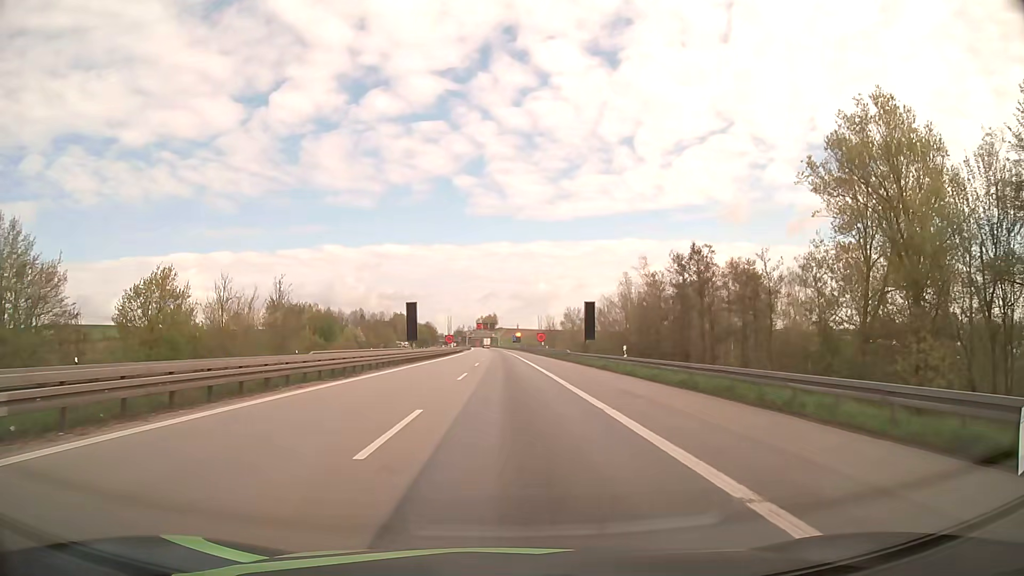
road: motorway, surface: asphalt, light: Day
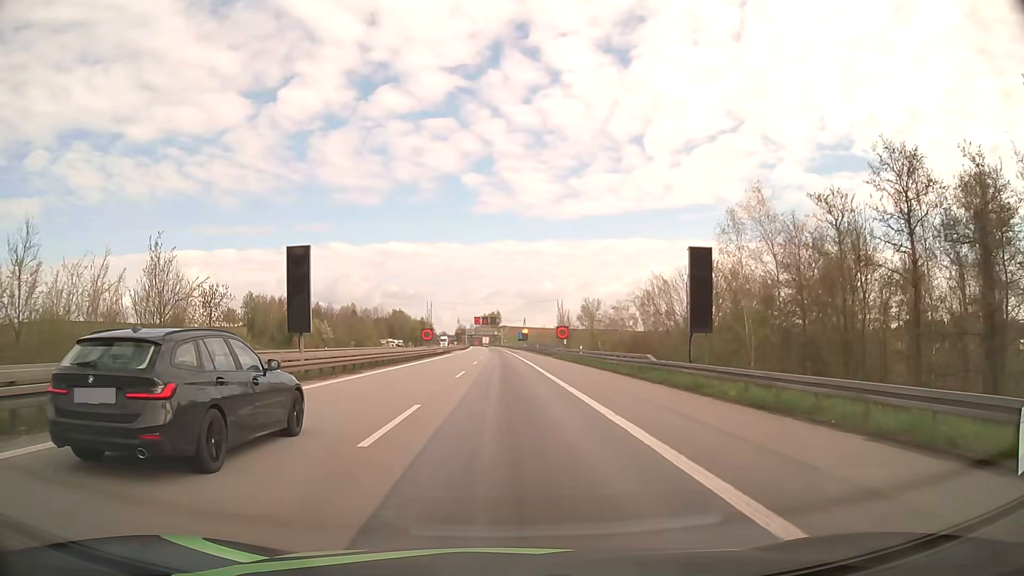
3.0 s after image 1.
(0.0, +35.5) m; 0°
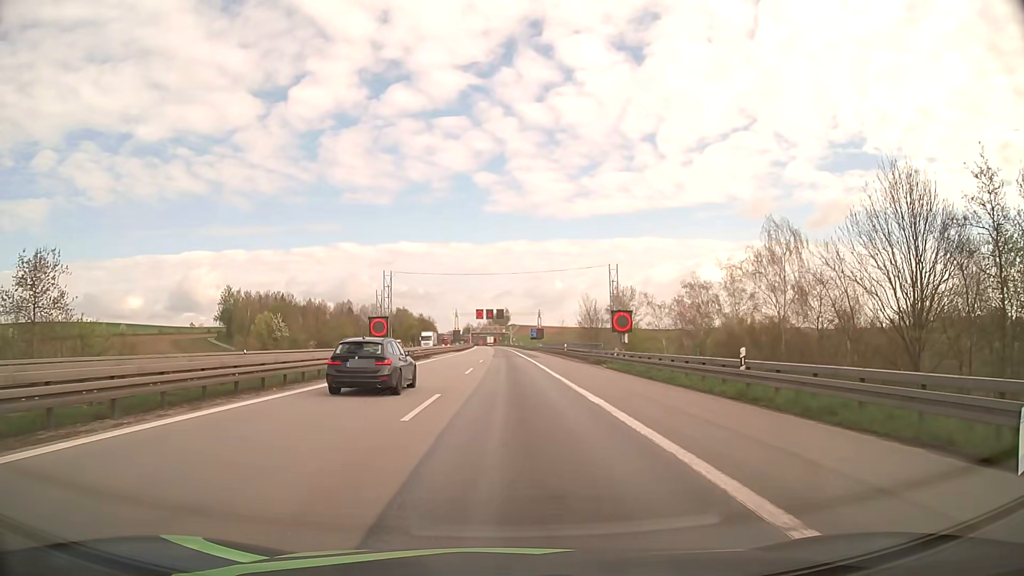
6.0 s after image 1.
(-0.2, +33.2) m; -1°
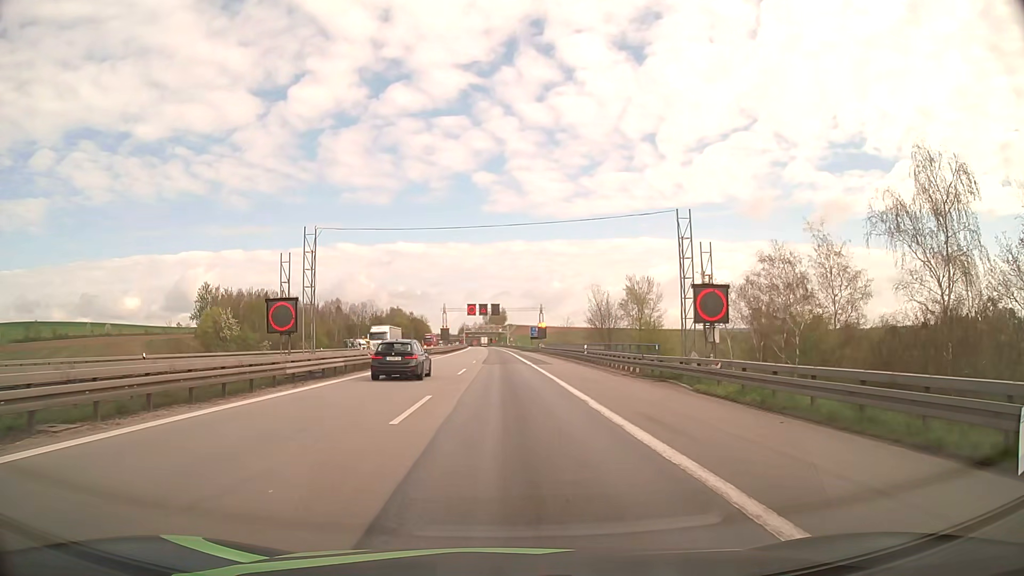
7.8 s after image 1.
(+0.1, +18.5) m; +1°
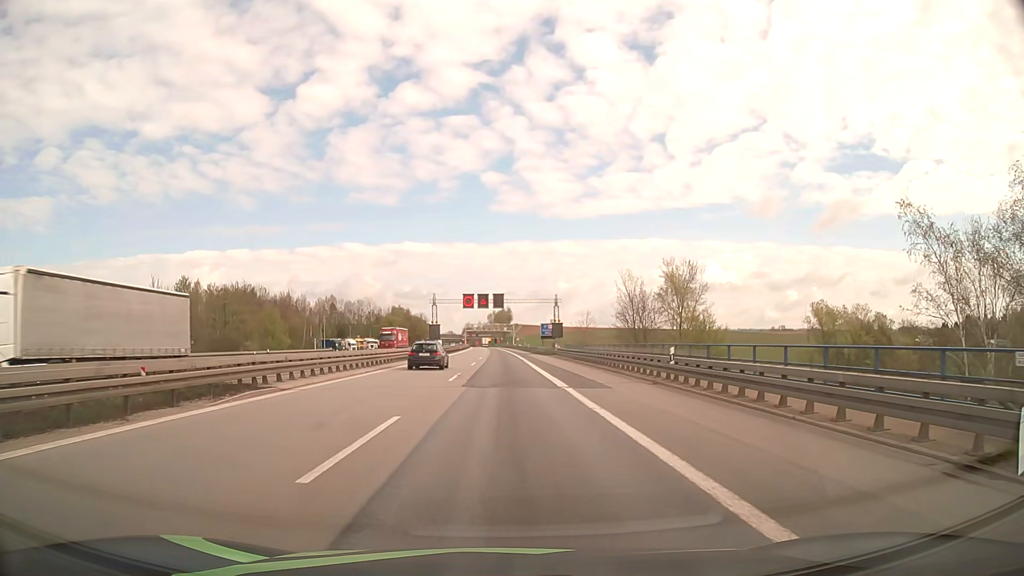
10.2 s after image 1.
(-0.1, +22.8) m; -1°
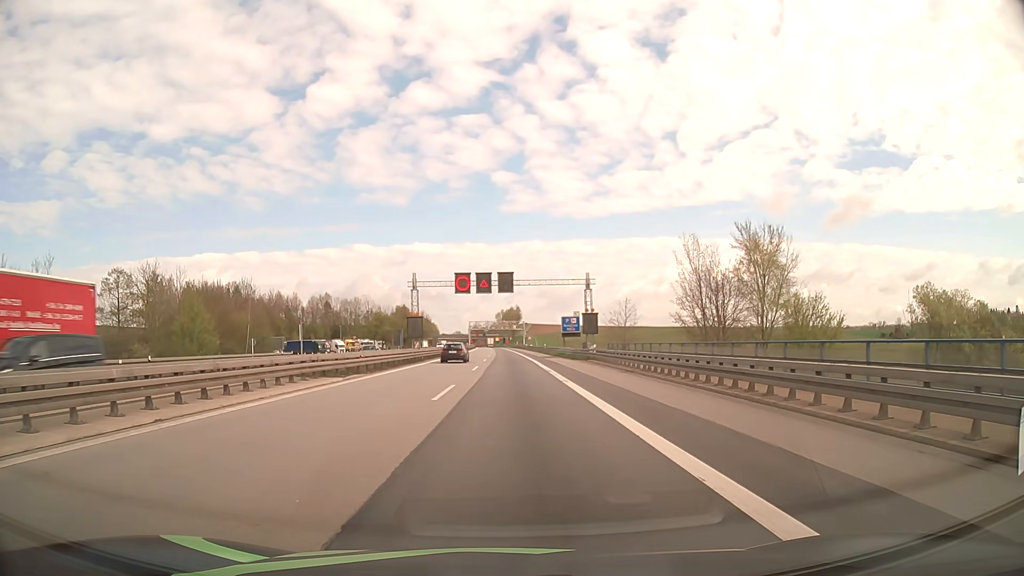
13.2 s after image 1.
(-0.2, +26.2) m; -1°
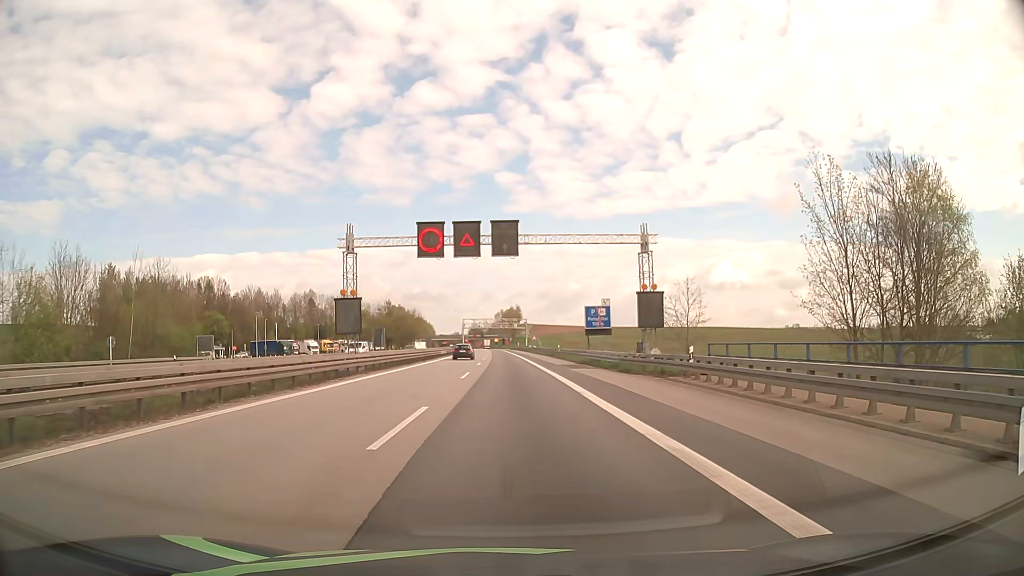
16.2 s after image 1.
(0.0, +26.0) m; 0°
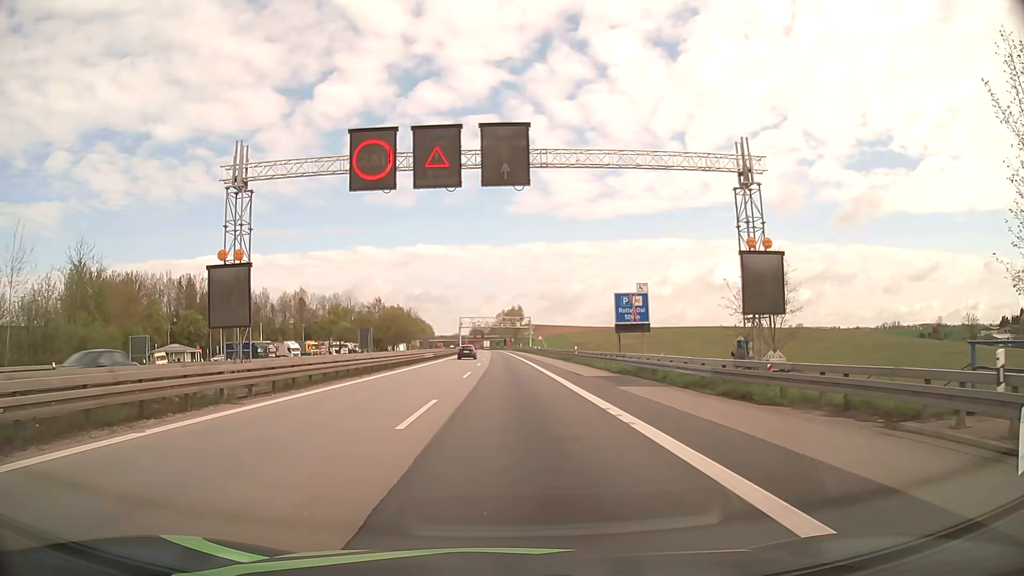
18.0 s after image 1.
(0.0, +16.0) m; 0°
(0, +10) (0, +20) (0, +30) (0, +40) (0, +50) (0, +60) (-1, +70) (-1, +80) (-1, +90) (-1, +100) m
